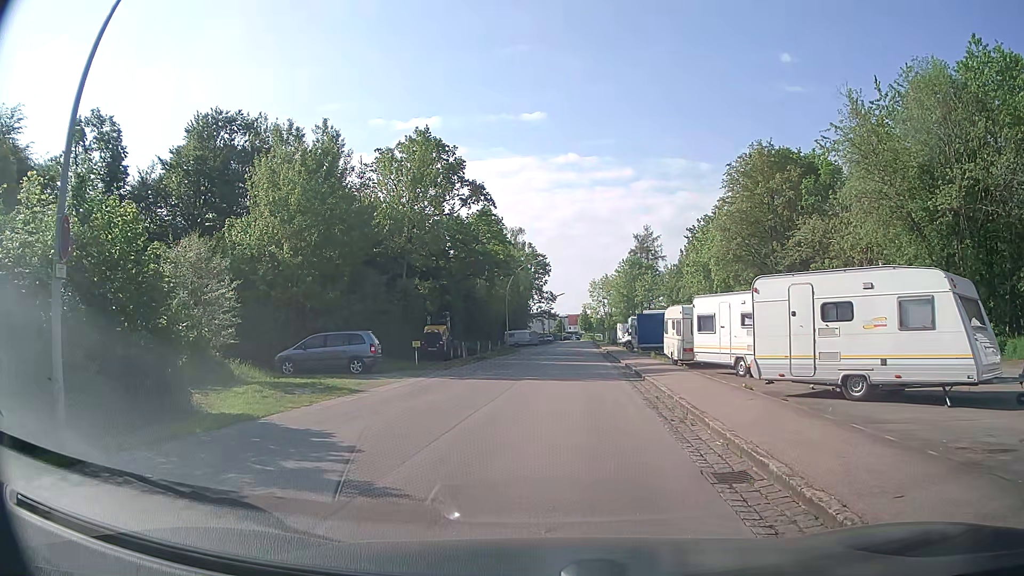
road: residential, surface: asphalt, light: Day
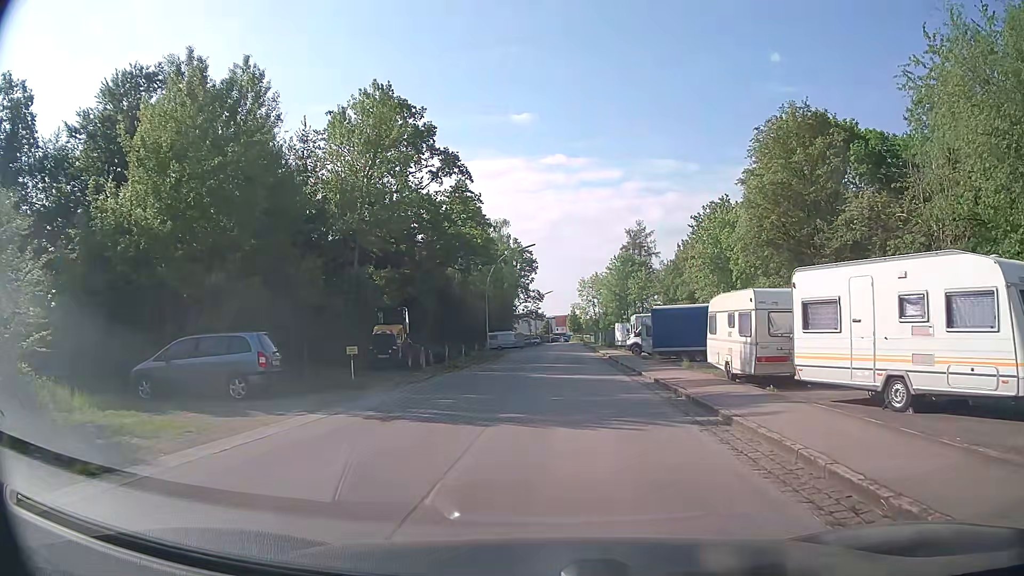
(-0.3, +9.9) m; +1°
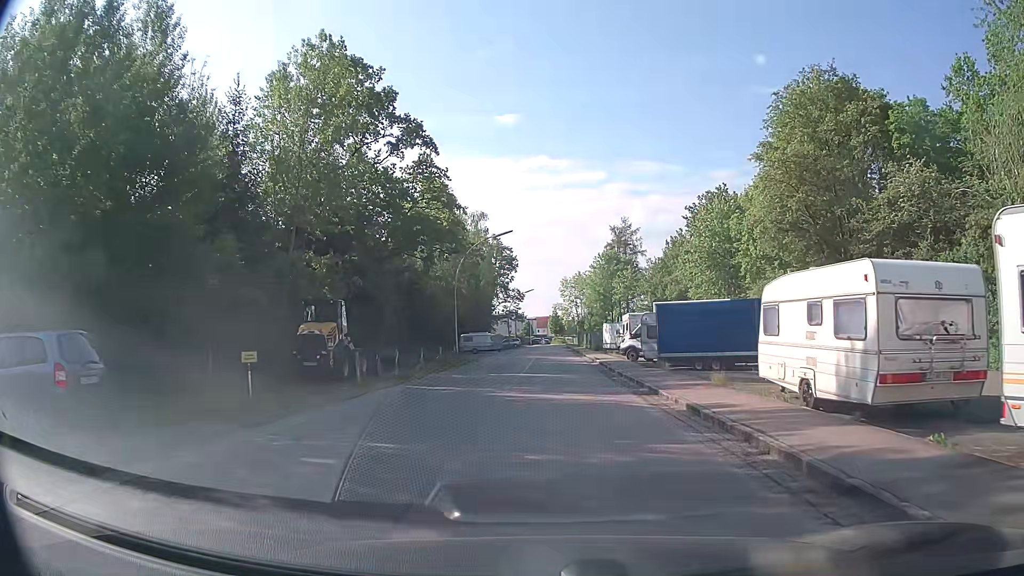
(+0.1, +7.1) m; +1°
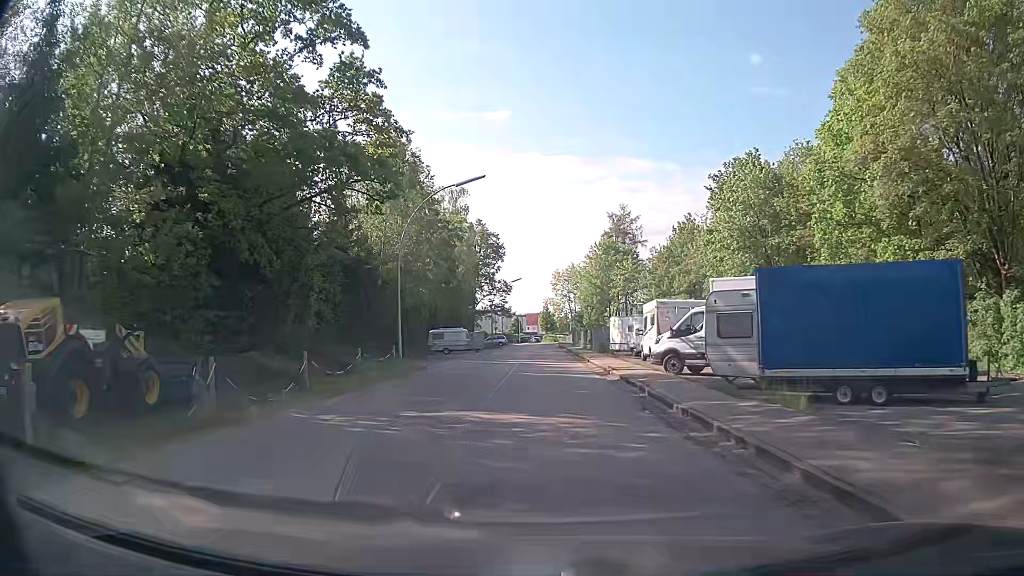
(+0.2, +14.0) m; +1°
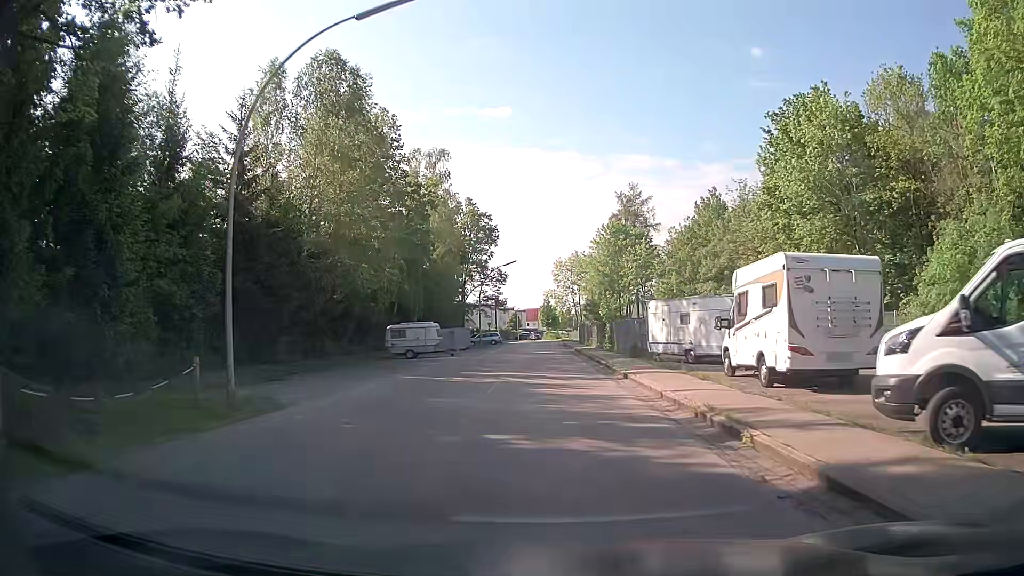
(0.0, +15.5) m; 0°
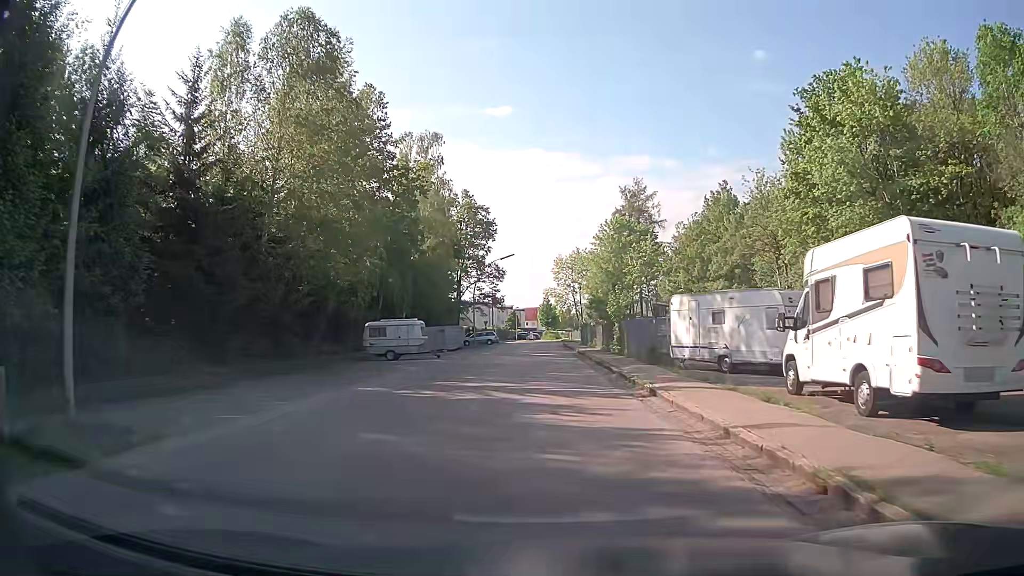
(0.0, +5.0) m; +1°
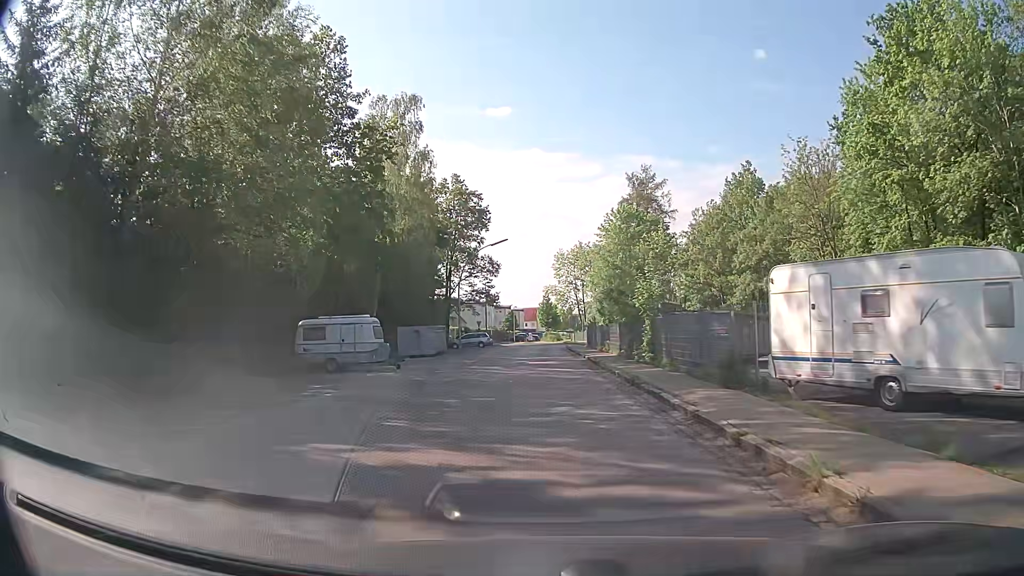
(-0.2, +10.2) m; -1°
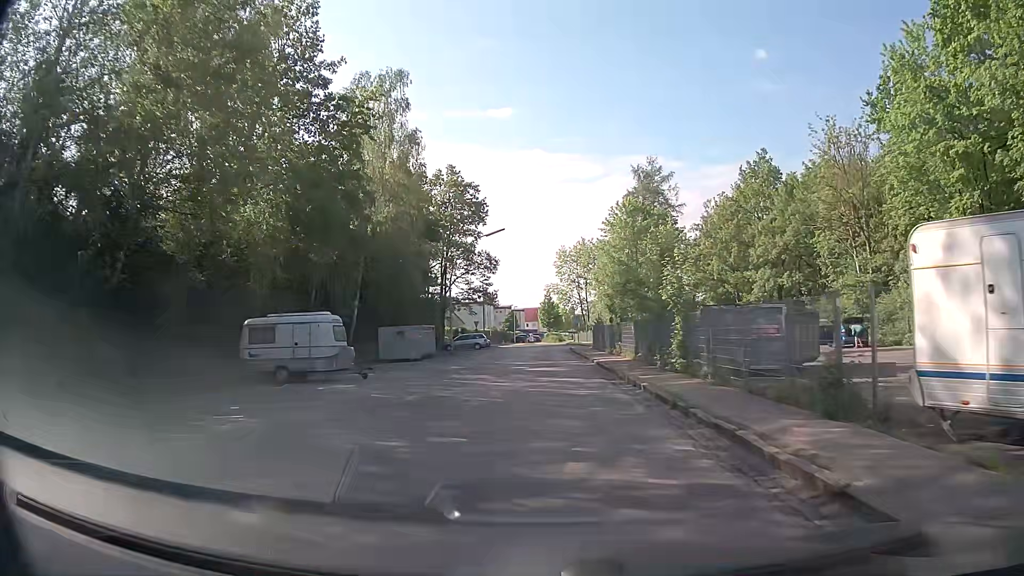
(+0.1, +5.2) m; 0°
(0, +10) (0, +20) (0, +30) (0, +40) (0, +50) (0, +60) (0, +70) (+1, +80) (+1, +90) (0, +100) m
